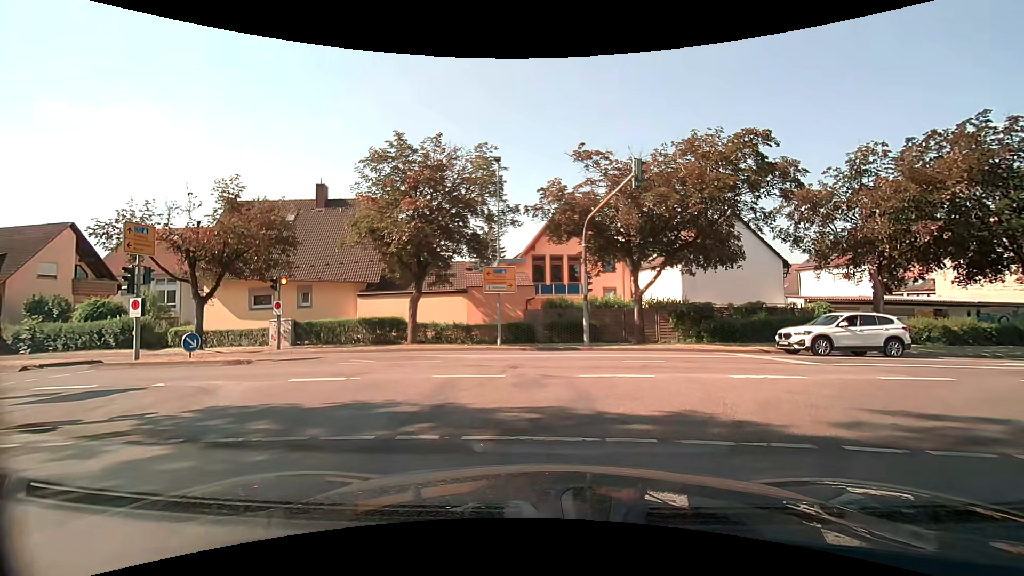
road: tertiary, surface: asphalt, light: Day
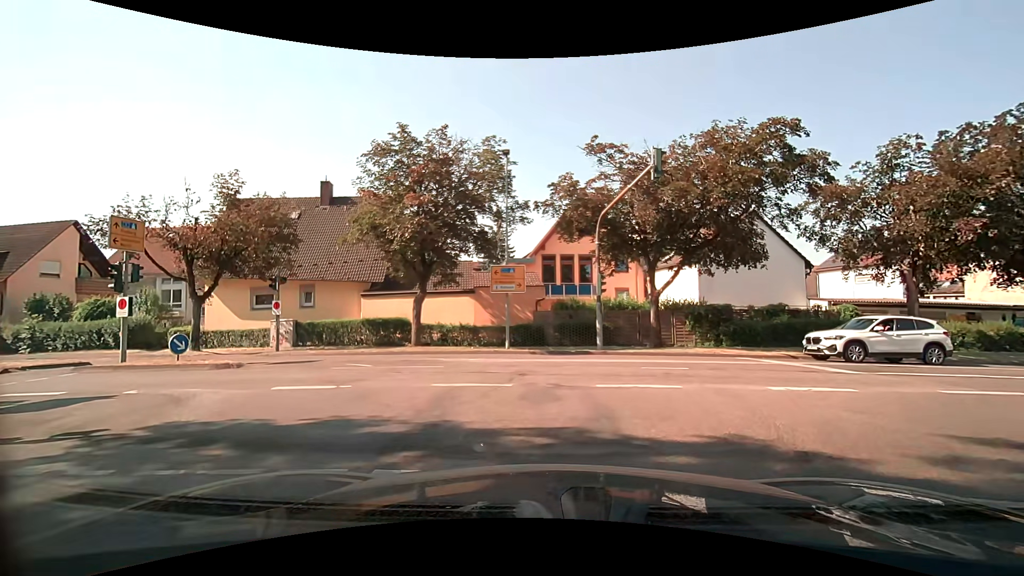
(0.0, +1.3) m; -3°
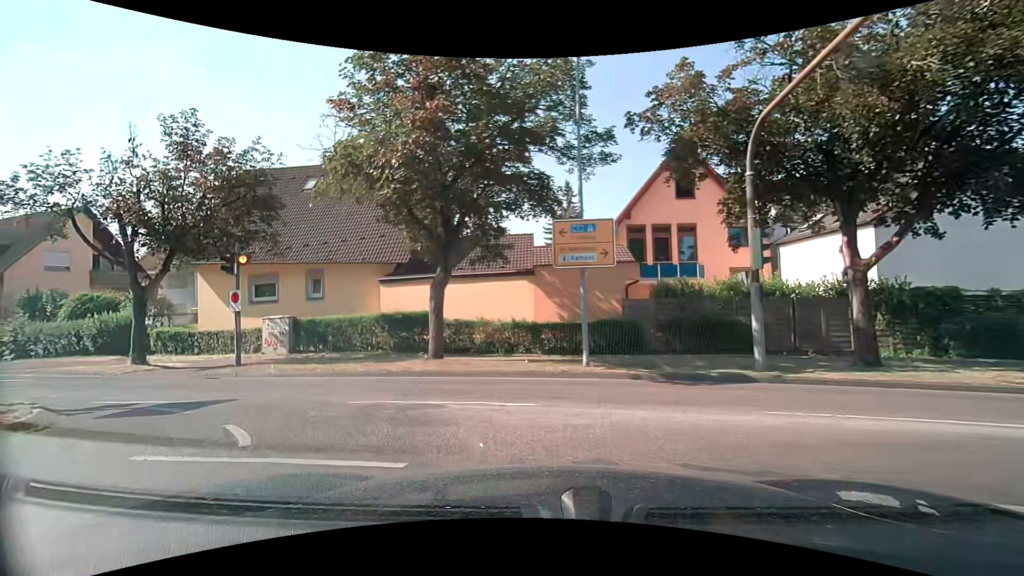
(-0.2, +8.8) m; -7°
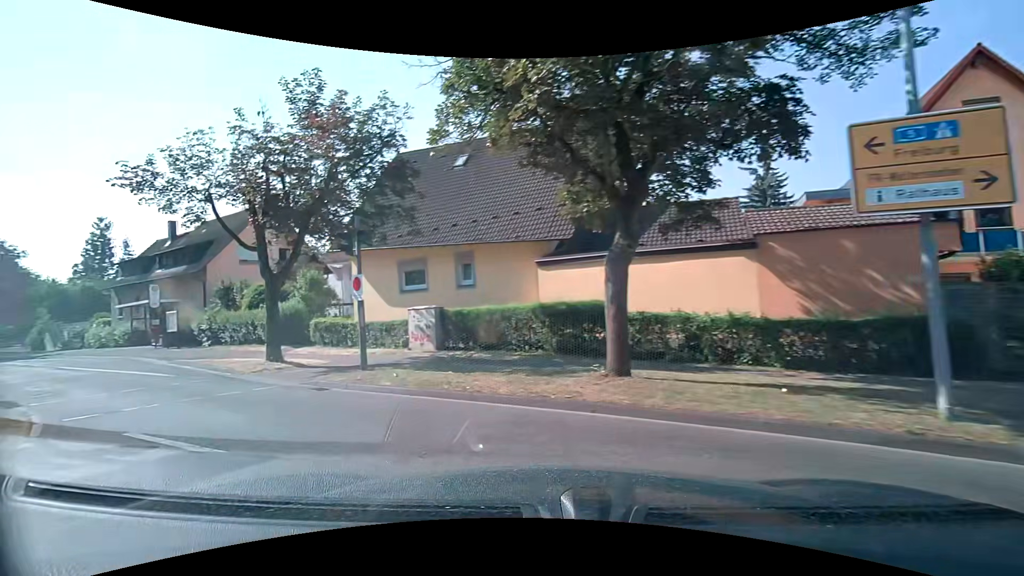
(-0.7, +4.9) m; -21°
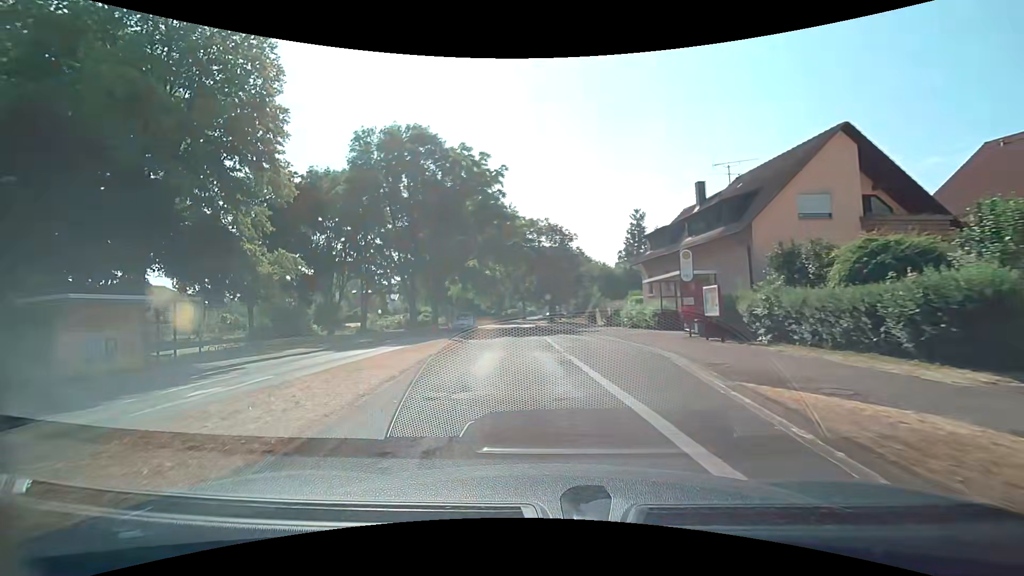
(-7.2, +11.4) m; -52°
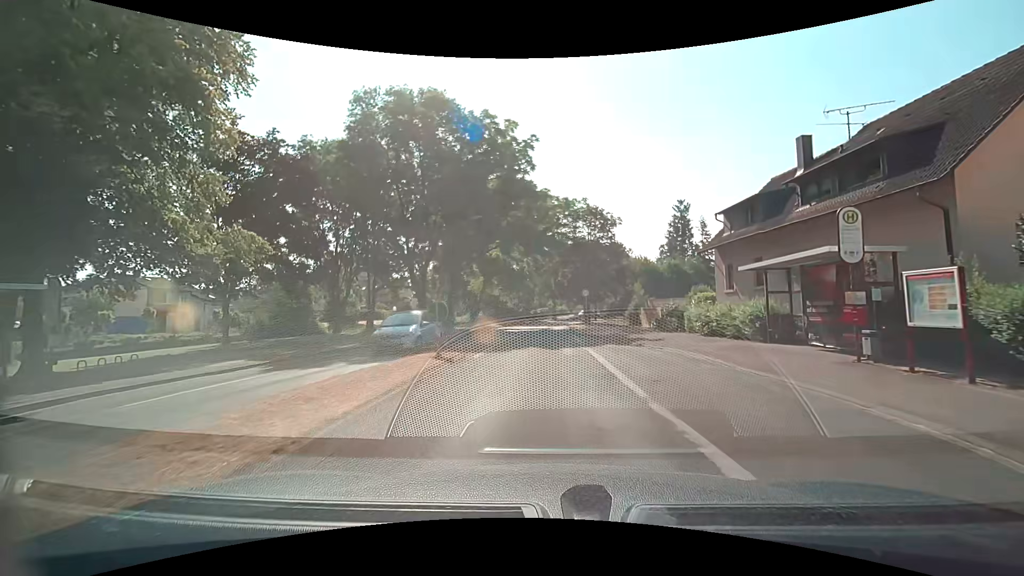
(-0.4, +8.8) m; -4°
